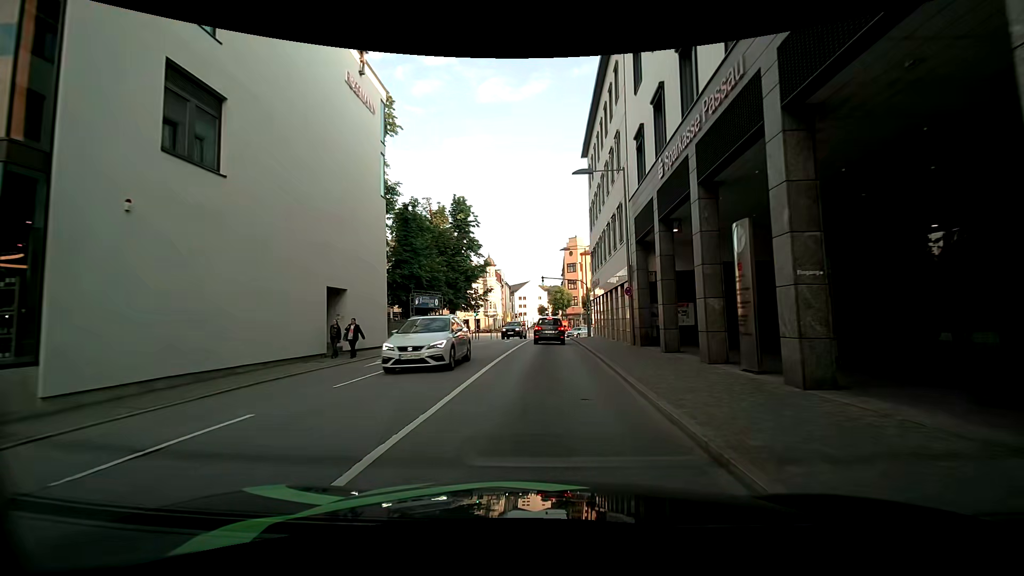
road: primary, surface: asphalt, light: Day
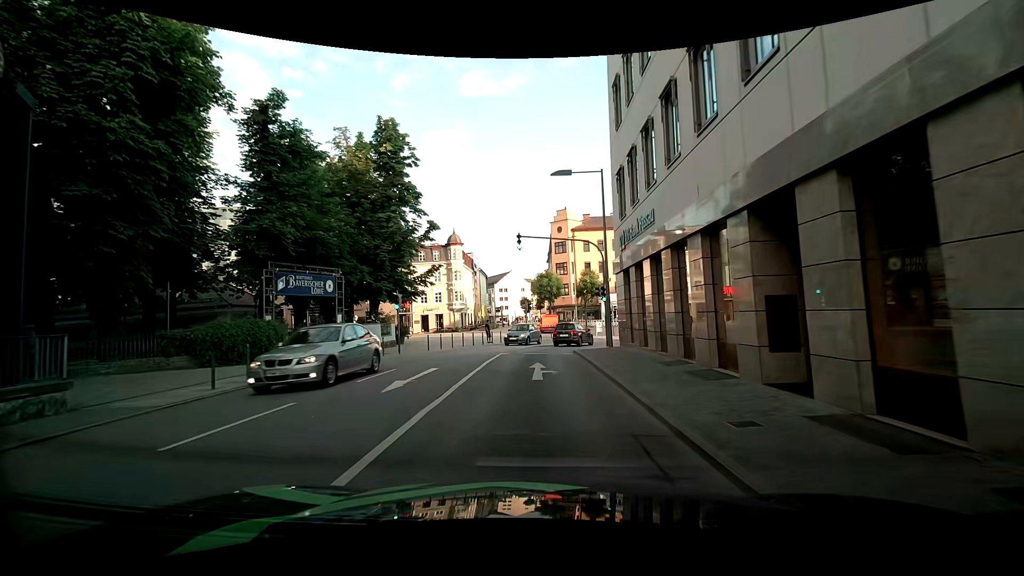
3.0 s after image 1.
(+0.1, +22.7) m; +1°
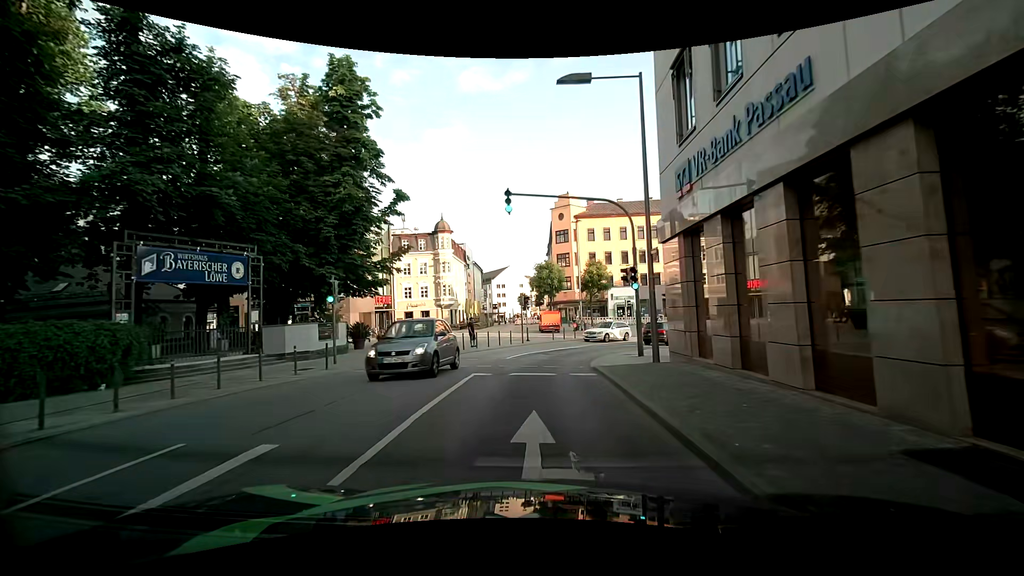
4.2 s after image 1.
(0.0, +8.7) m; -1°
(0, +10) (+1, +20) (+4, +29) (+11, +37) (+19, +43) (+27, +48) (+35, +55) (+41, +63) (+46, +71) (+48, +81) m
